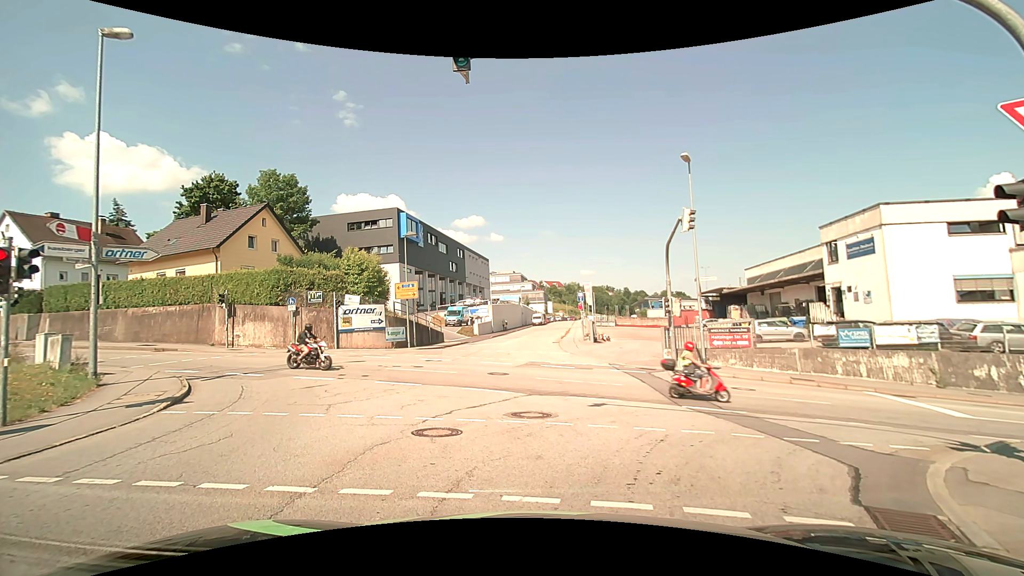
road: residential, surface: asphalt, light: Day
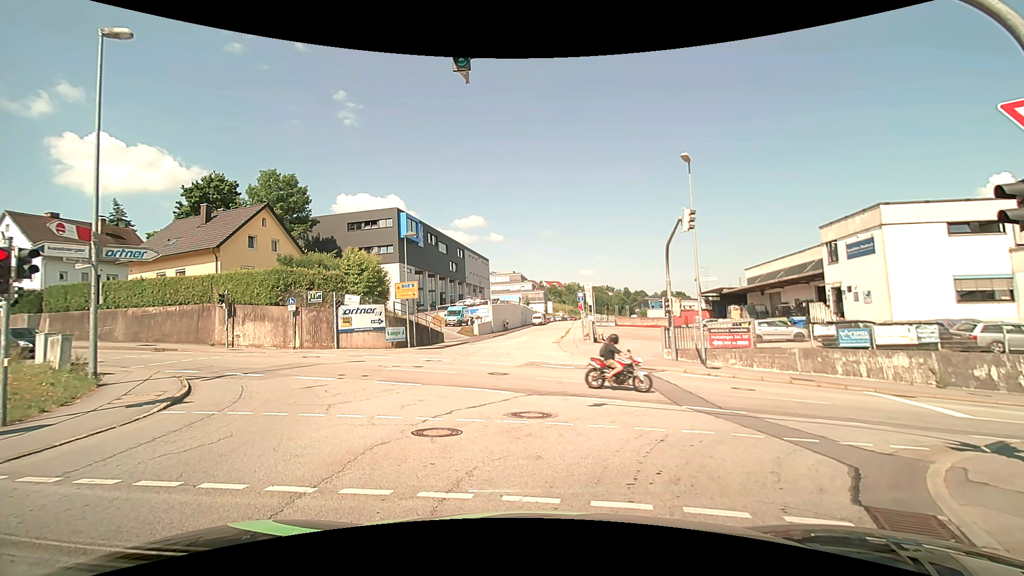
(0.0, 0.0) m; 0°
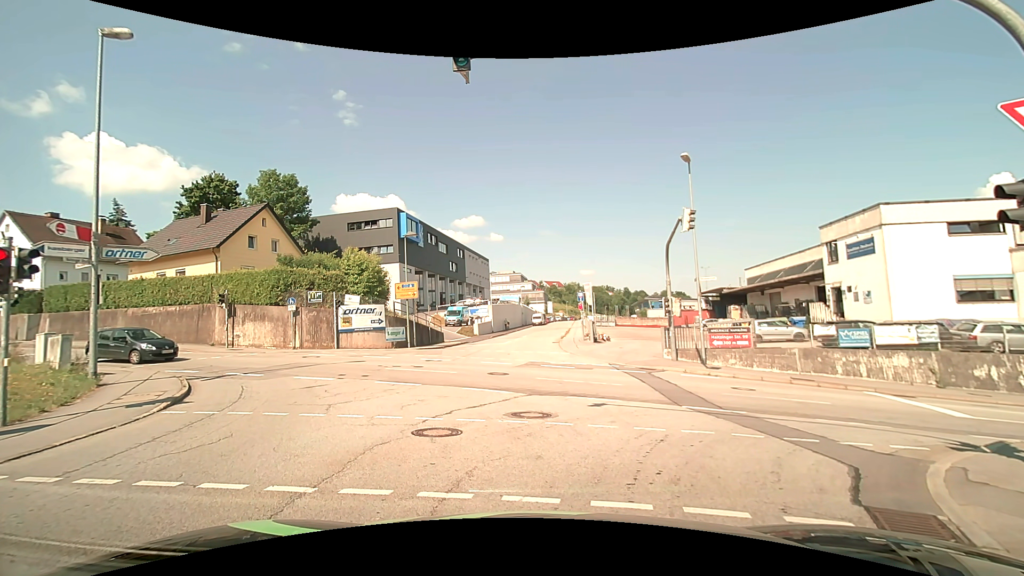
(0.0, 0.0) m; 0°
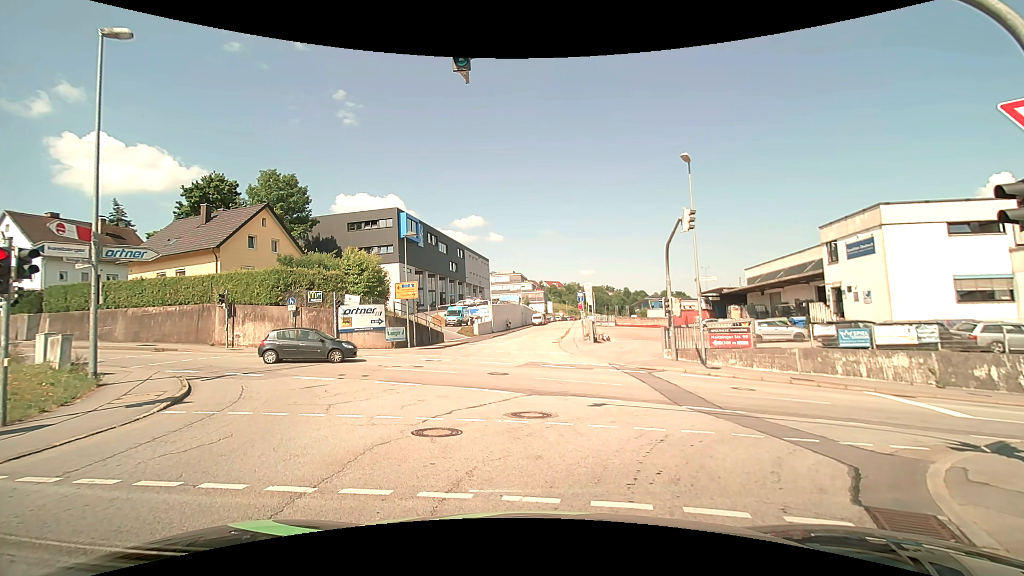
(0.0, 0.0) m; 0°
